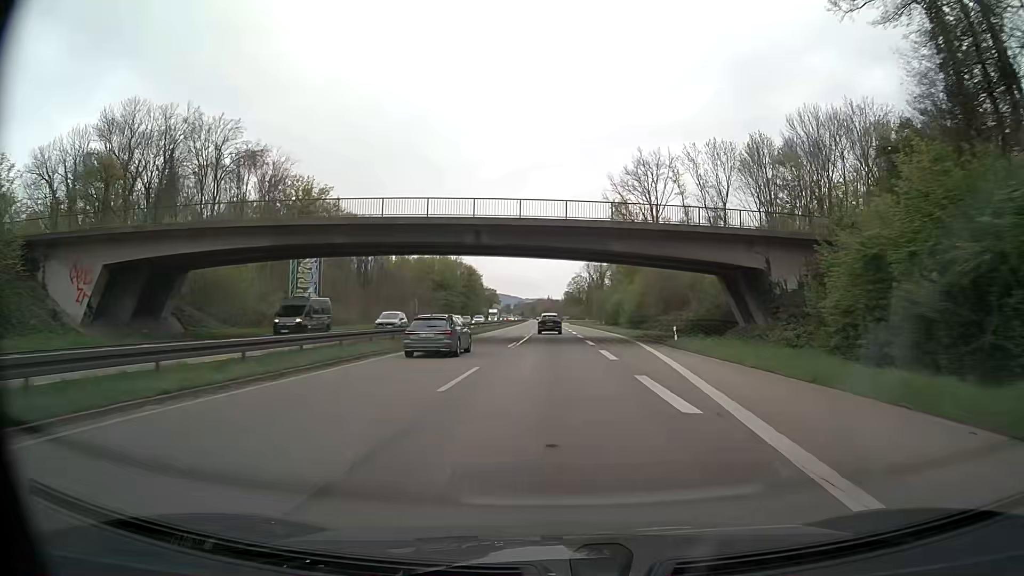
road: trunk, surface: asphalt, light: Day
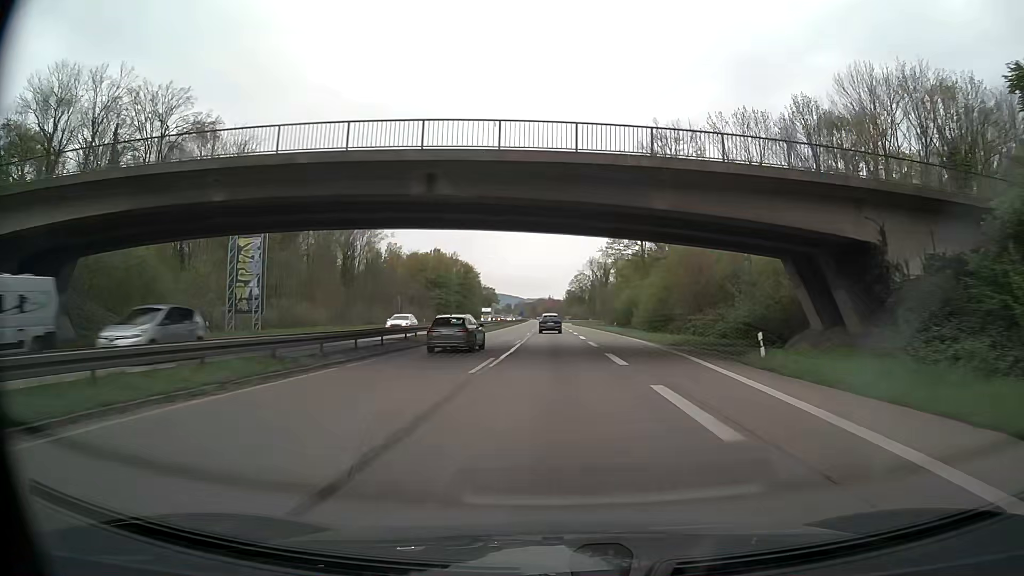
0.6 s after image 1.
(0.0, +14.3) m; 0°
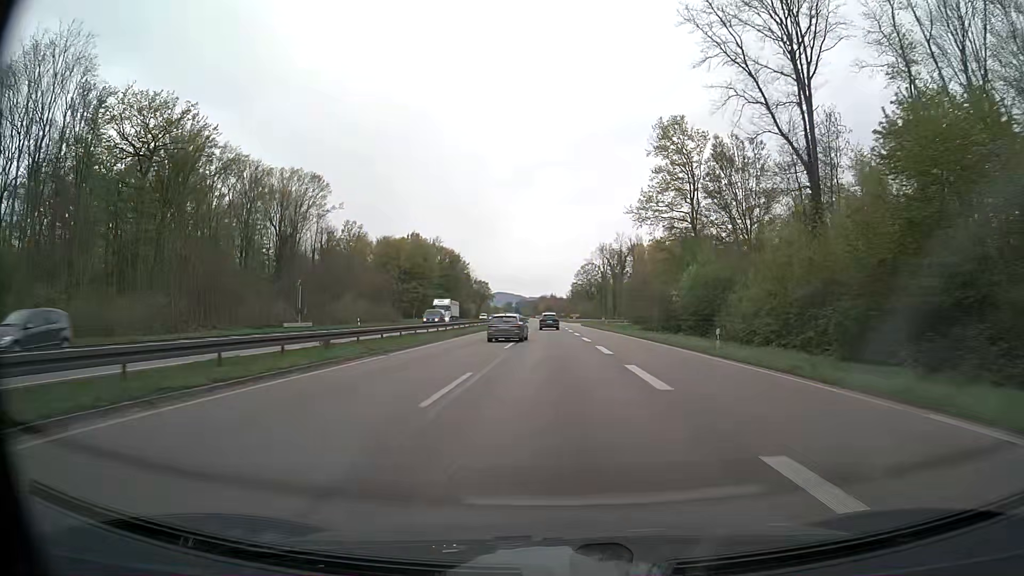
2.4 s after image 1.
(-0.1, +43.0) m; 0°
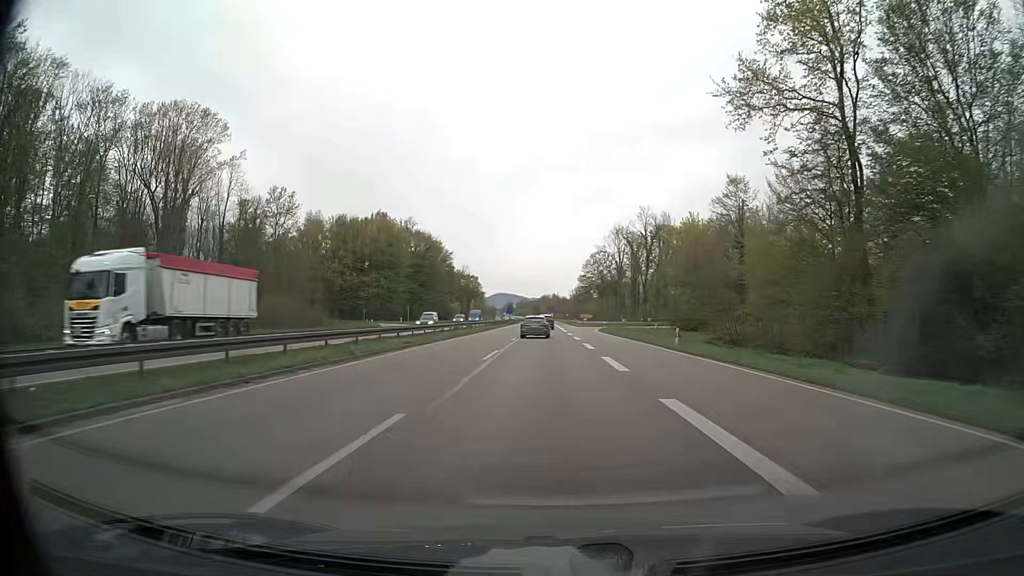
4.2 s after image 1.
(+0.1, +43.2) m; 0°
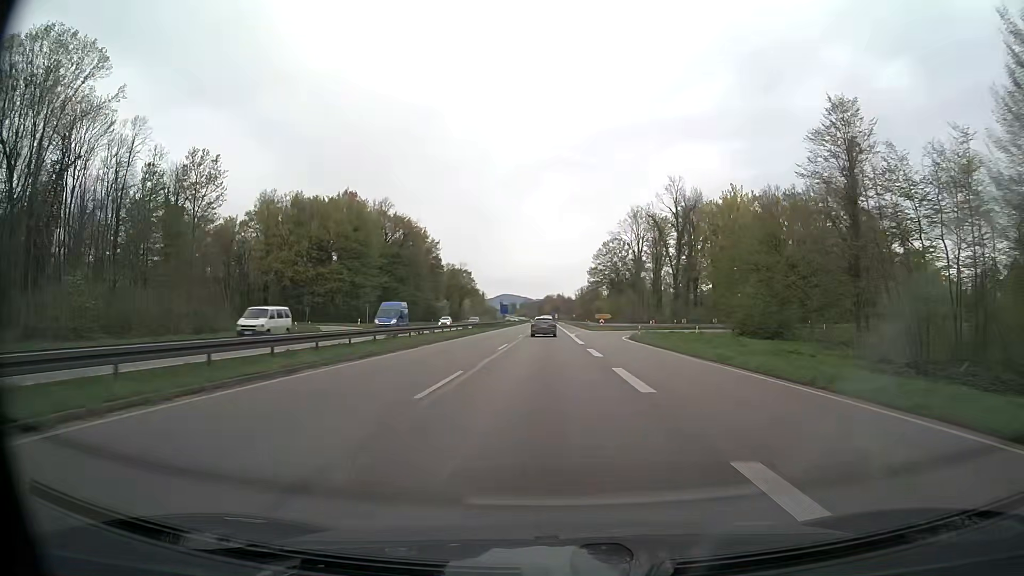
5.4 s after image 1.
(0.0, +28.9) m; 0°
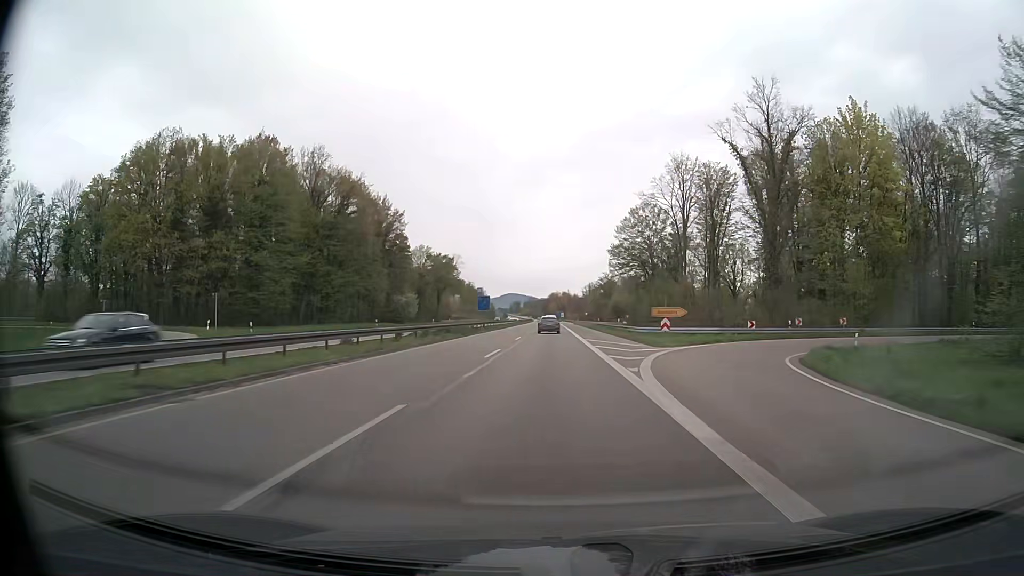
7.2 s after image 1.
(-0.2, +43.5) m; 0°
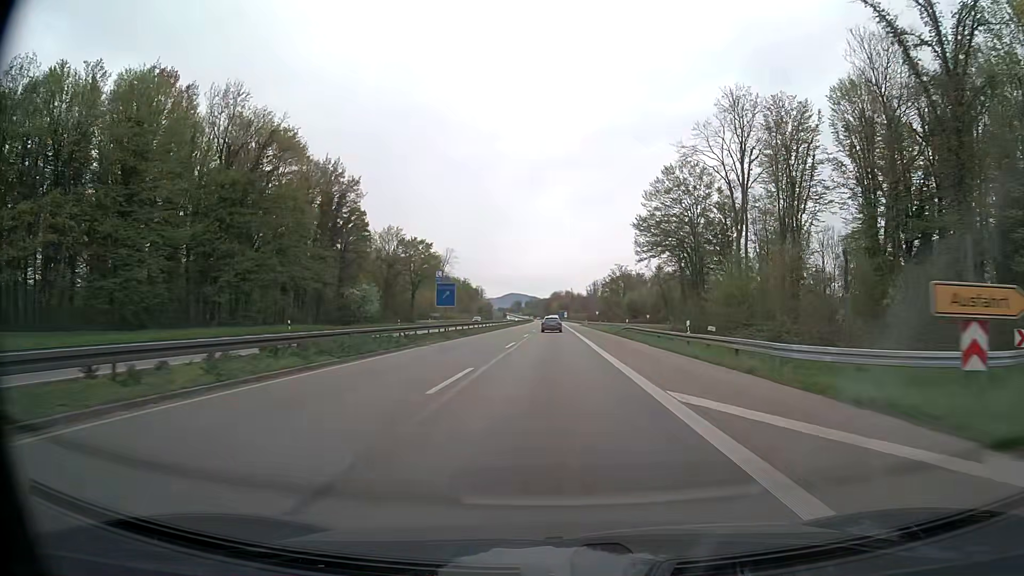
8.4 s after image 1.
(-0.2, +29.1) m; 0°
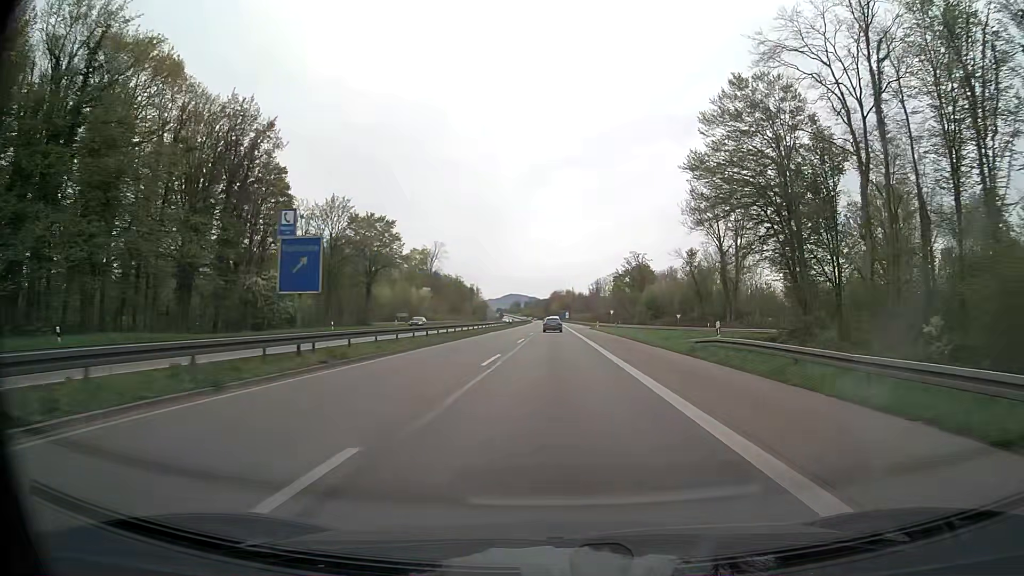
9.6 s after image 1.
(-0.1, +29.2) m; 0°
(0, +10) (0, +20) (0, +30) (0, +40) (0, +50) (0, +60) (0, +70) (0, +80) (0, +90) (0, +100) m
